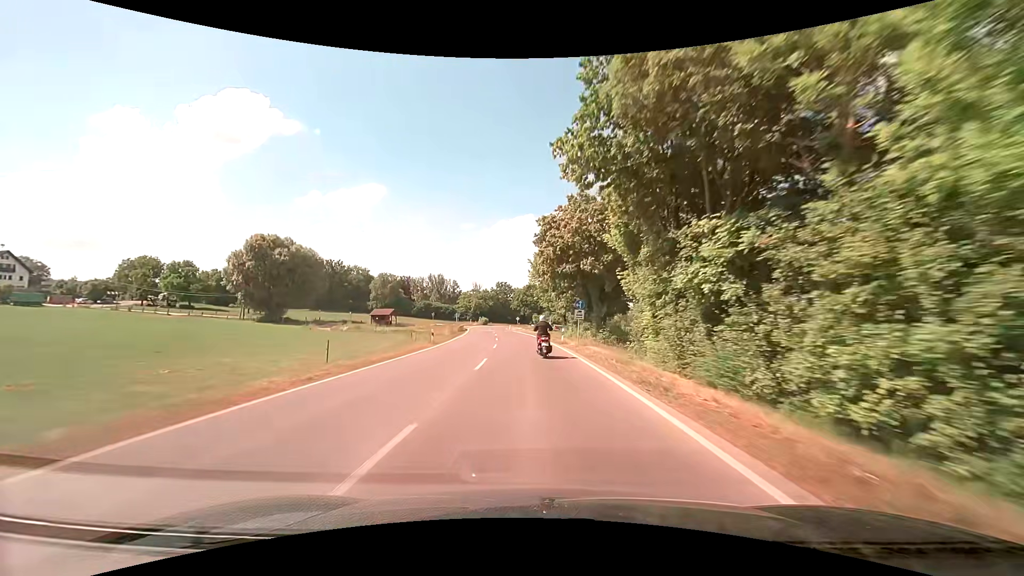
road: secondary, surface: asphalt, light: Day
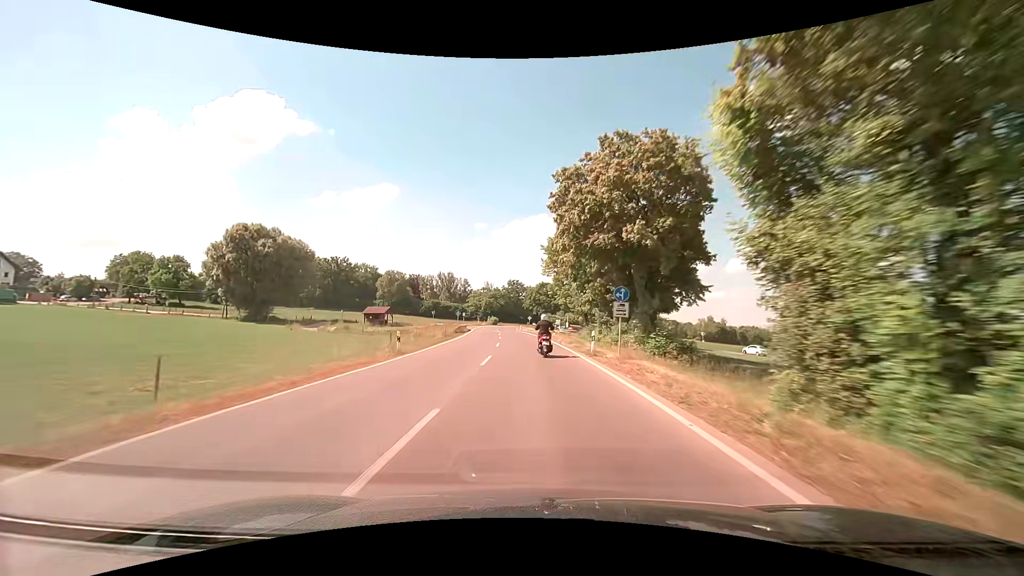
(-0.1, +11.2) m; -1°
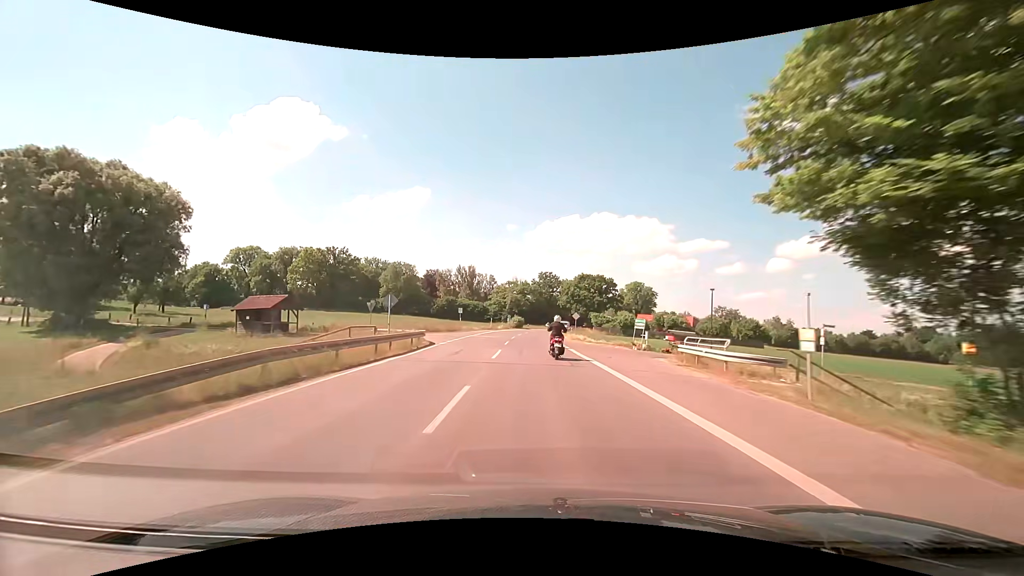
(-2.0, +45.5) m; -4°
